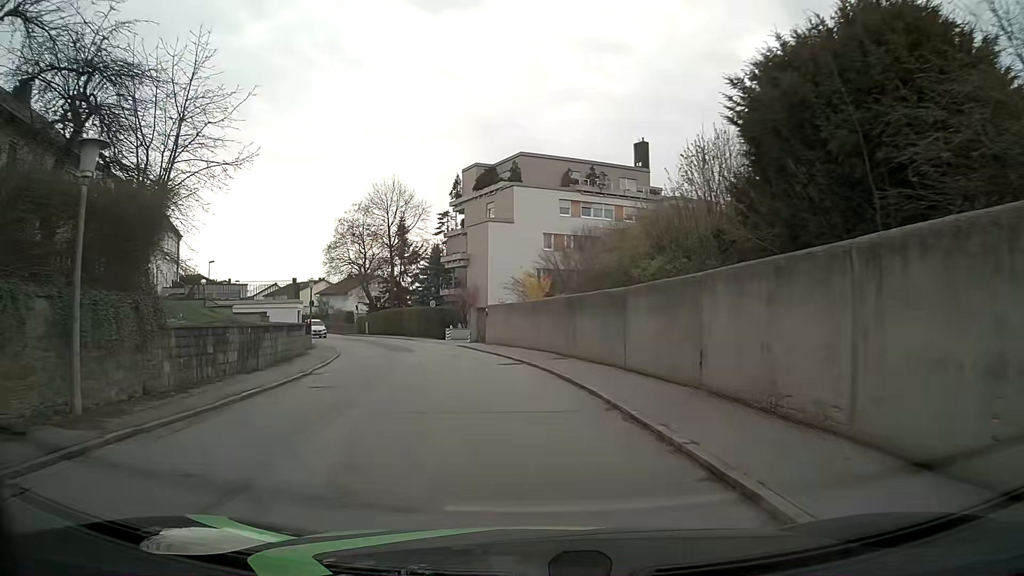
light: Day
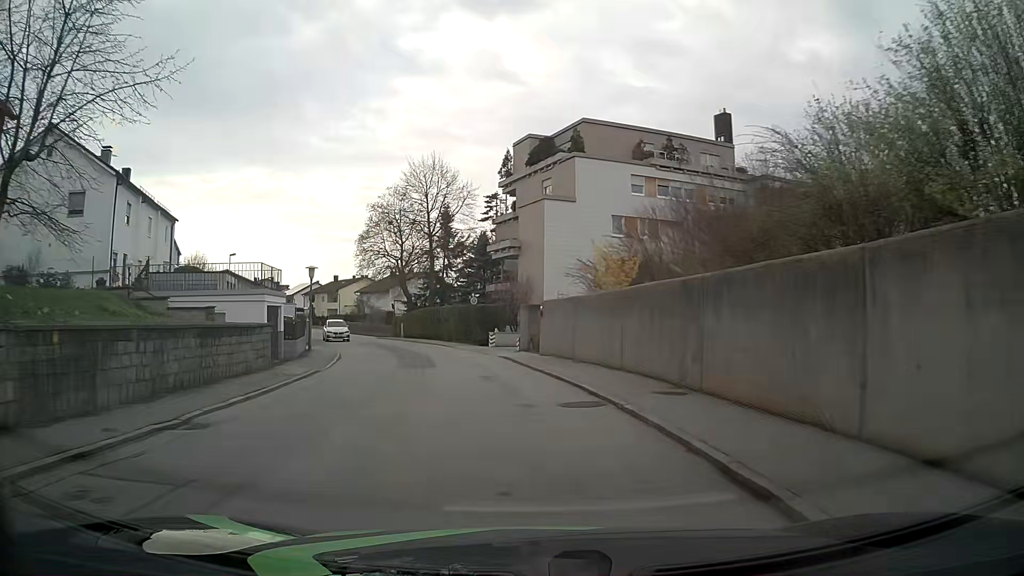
(-0.5, +9.8) m; -6°
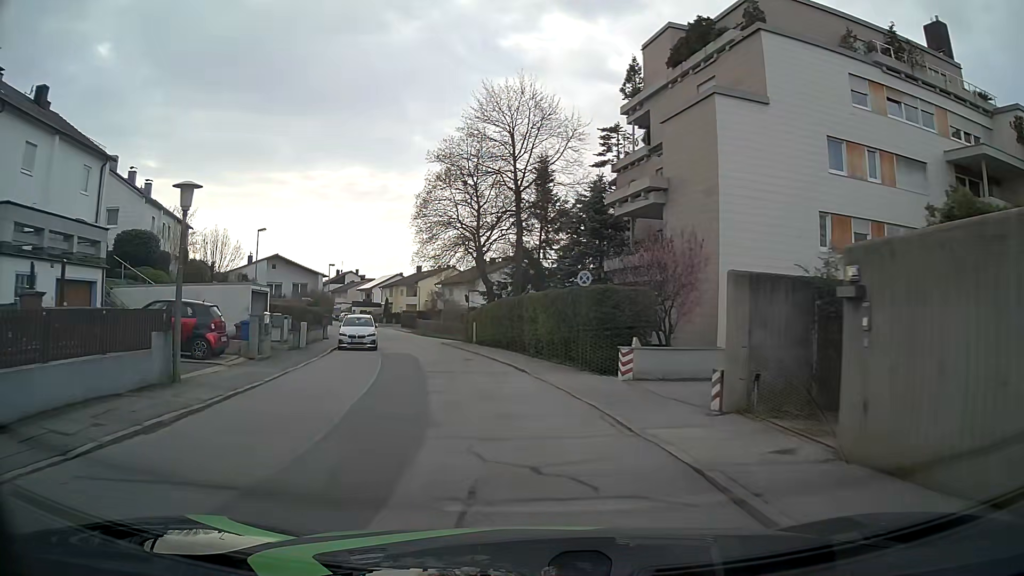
(-1.3, +19.5) m; -8°
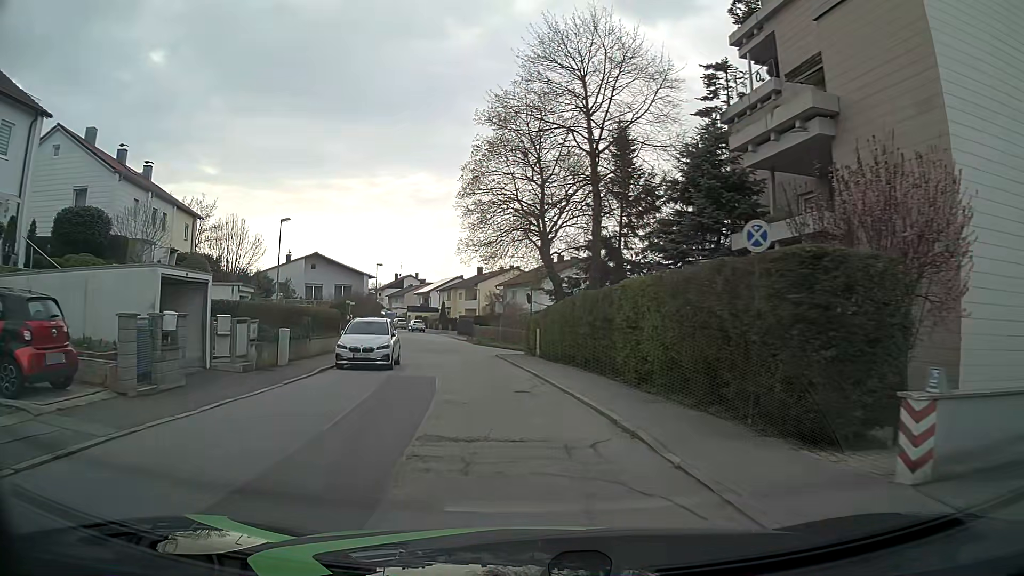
(-0.5, +9.7) m; -6°
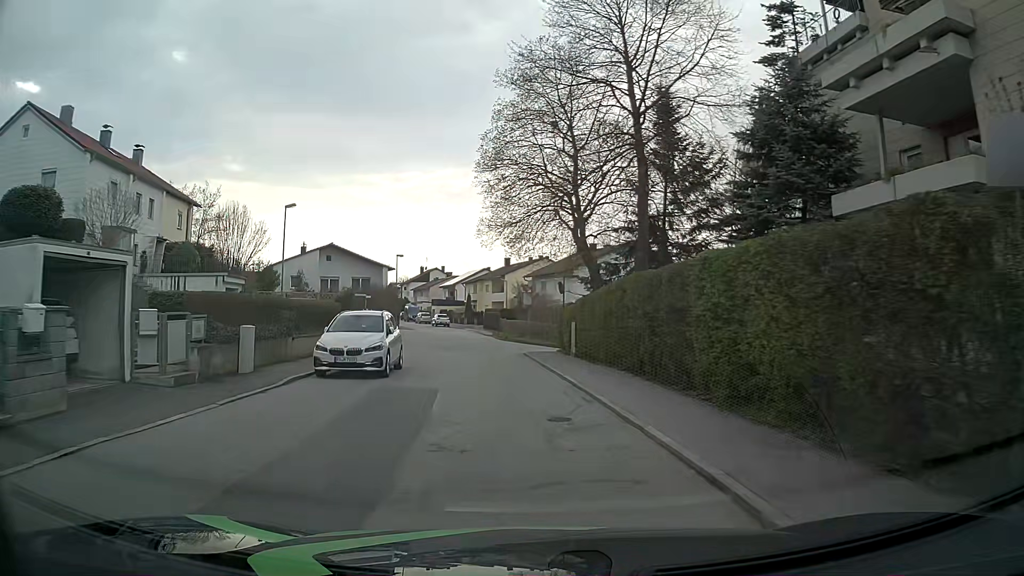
(-0.1, +4.8) m; -3°
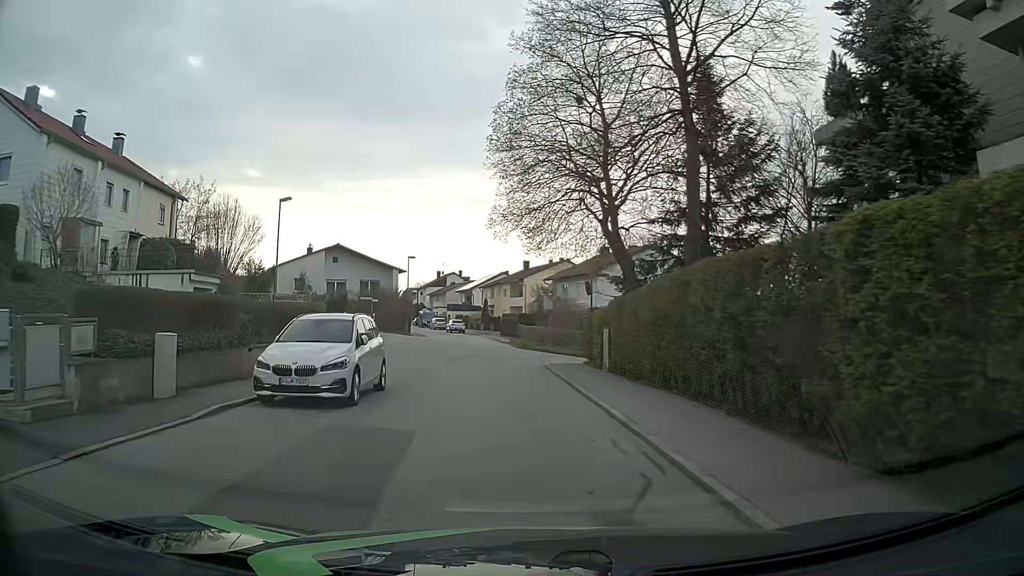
(-0.1, +4.7) m; -1°
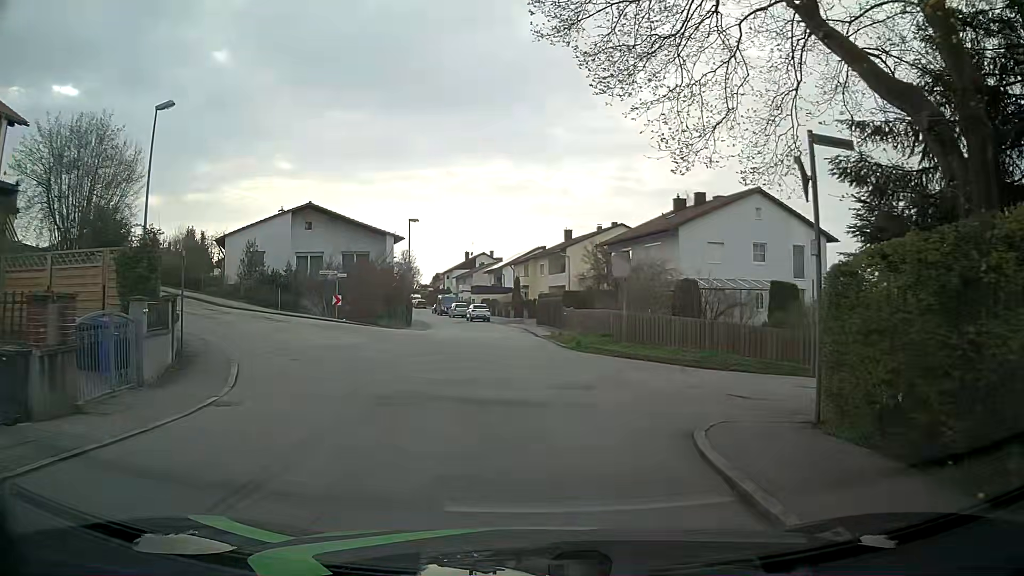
(-0.8, +18.6) m; -2°
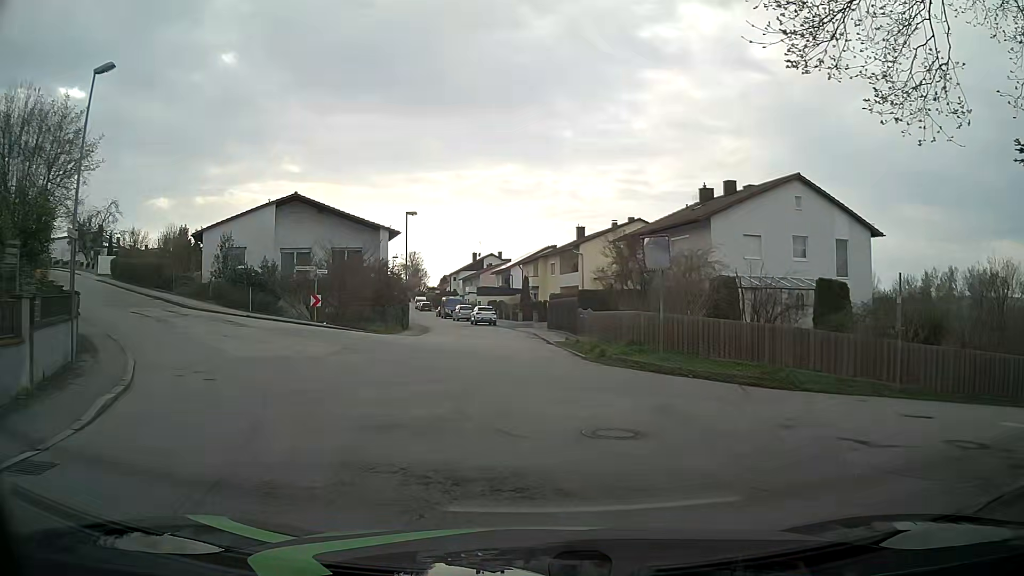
(-0.2, +4.9) m; -2°
